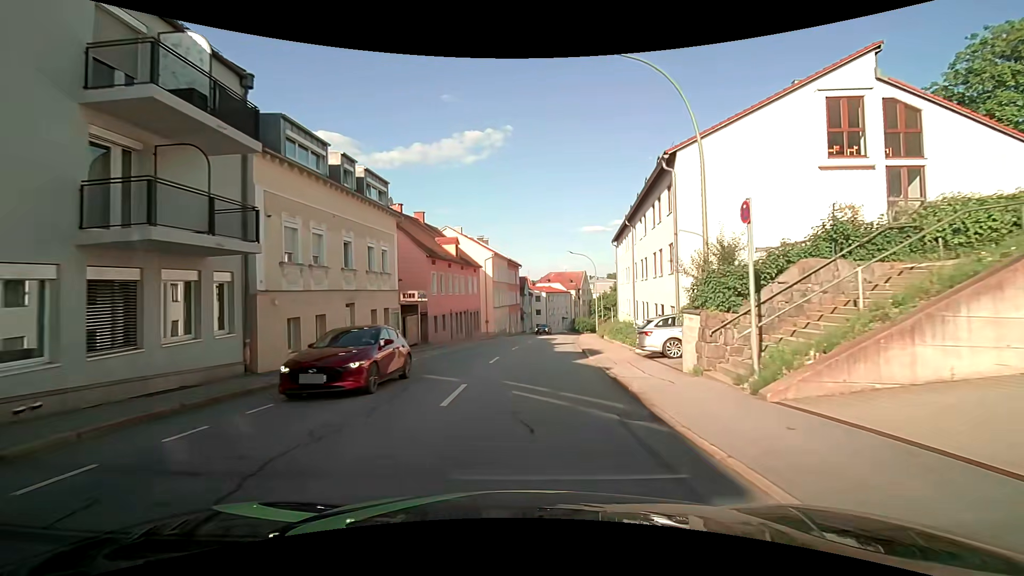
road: tertiary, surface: asphalt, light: Day
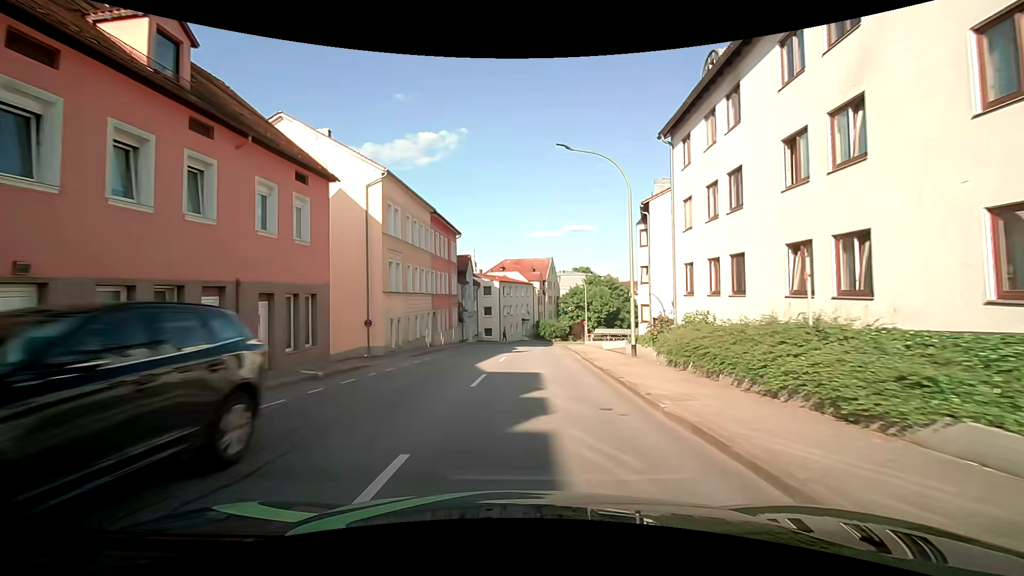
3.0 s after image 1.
(+1.4, +32.8) m; +5°
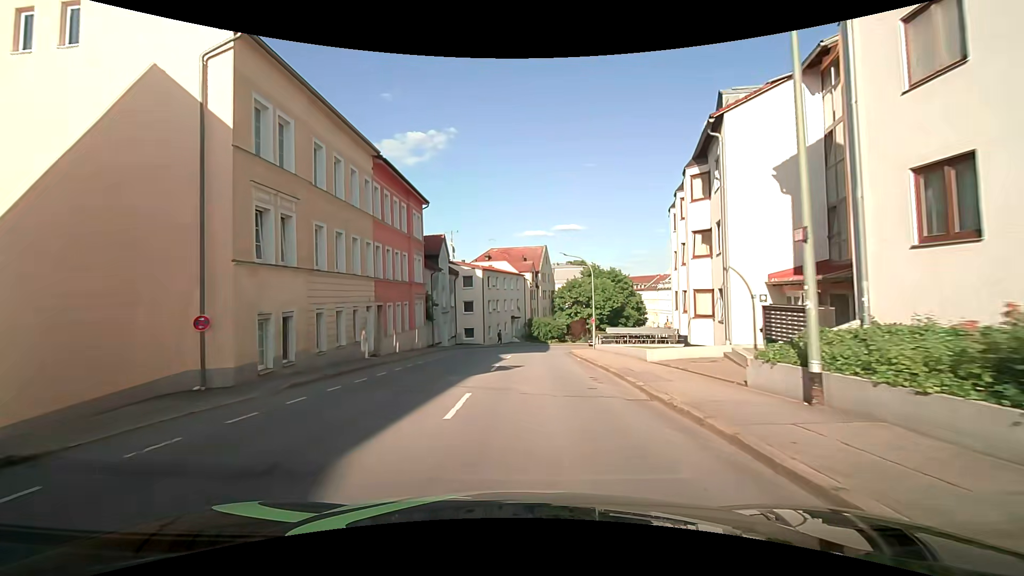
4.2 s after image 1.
(+0.1, +13.1) m; +1°
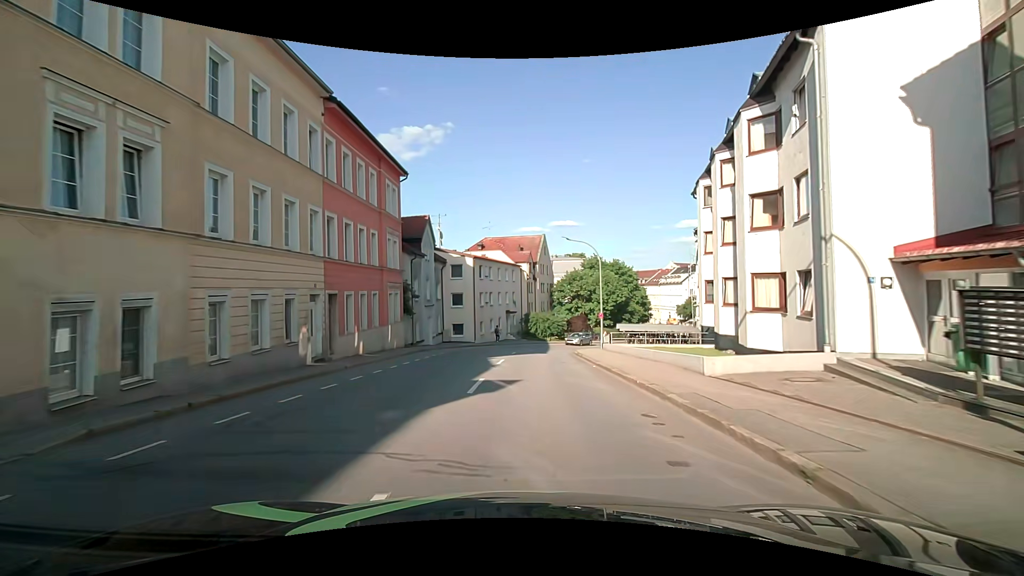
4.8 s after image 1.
(0.0, +6.3) m; +1°
(0, +10) (0, +20) (+1, +30) (+2, +40) (+5, +49) (+10, +58) (+16, +66) (+21, +75) (+26, +83) (+30, +93) m
